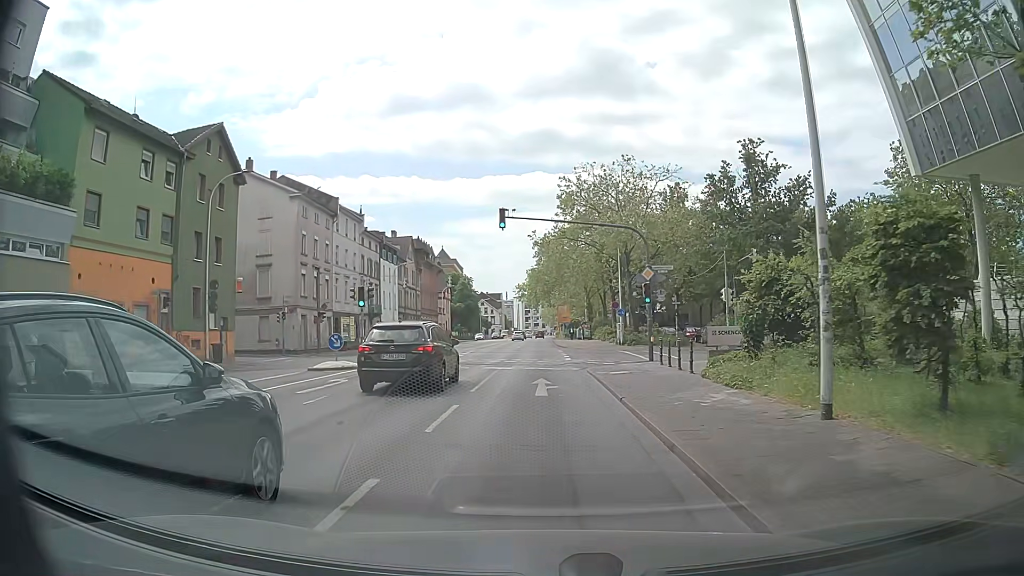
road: primary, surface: asphalt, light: Day
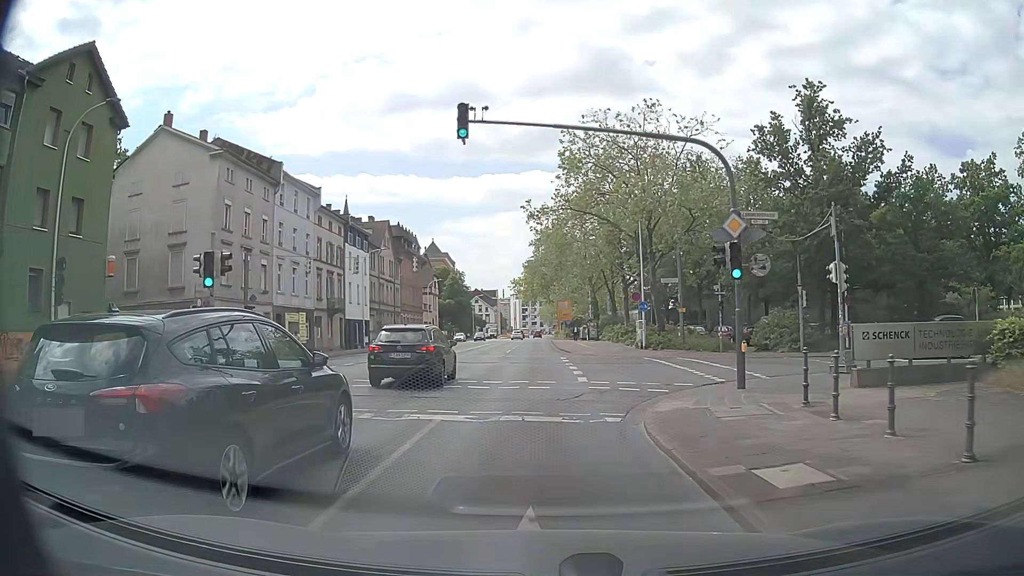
(0.0, +13.4) m; 0°
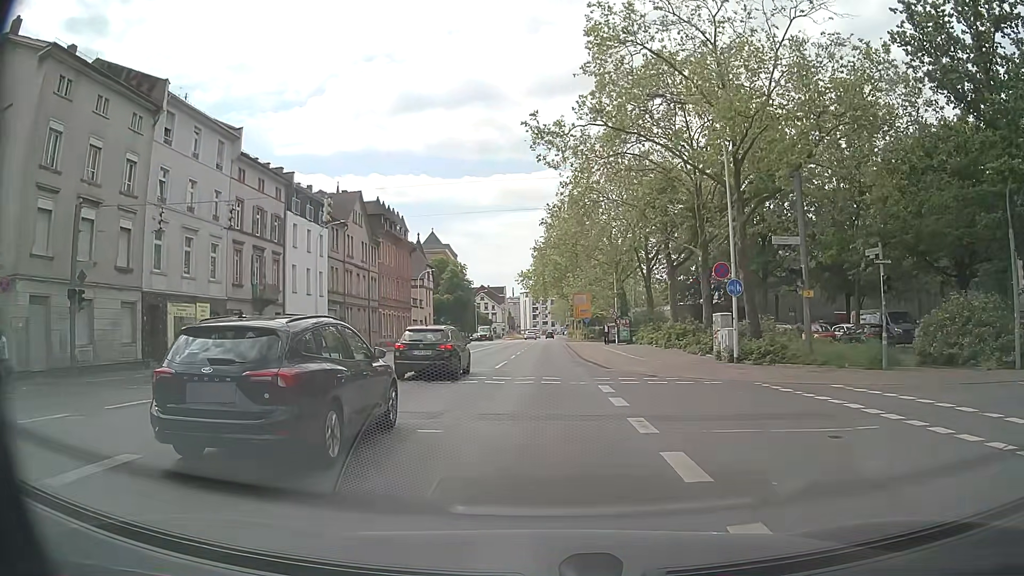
(-0.1, +17.9) m; -1°
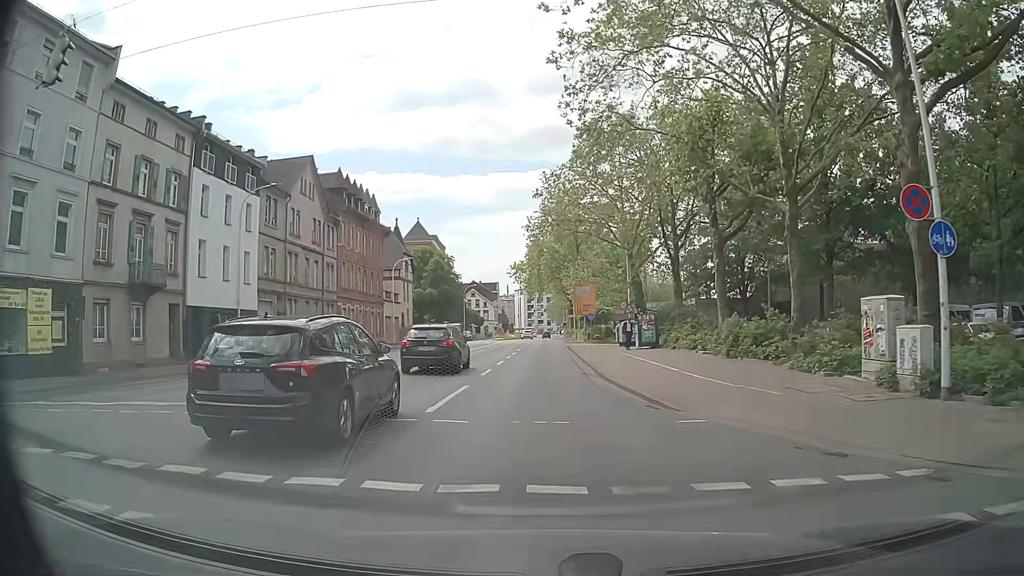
(+0.1, +13.5) m; +1°
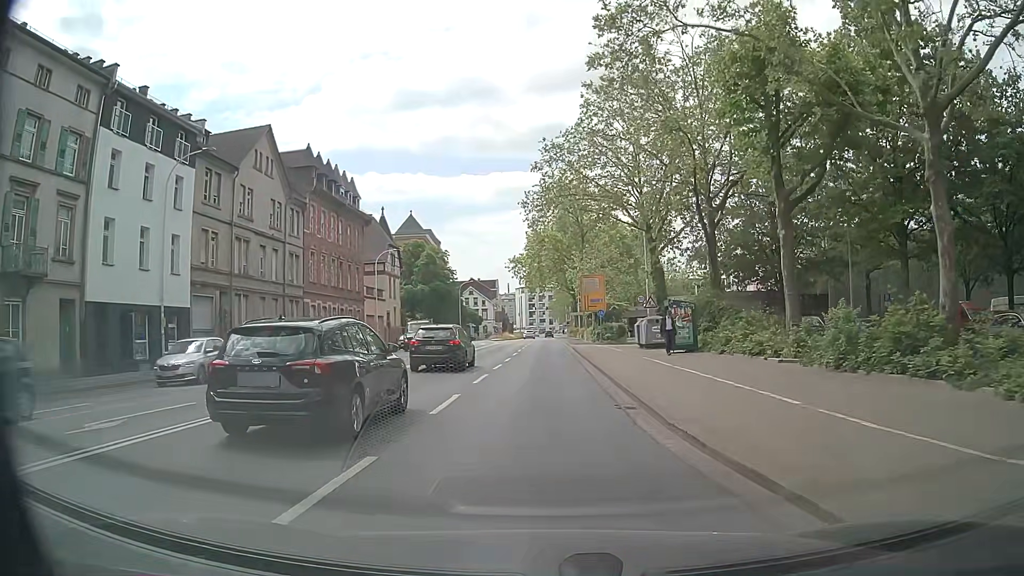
(0.0, +9.0) m; 0°
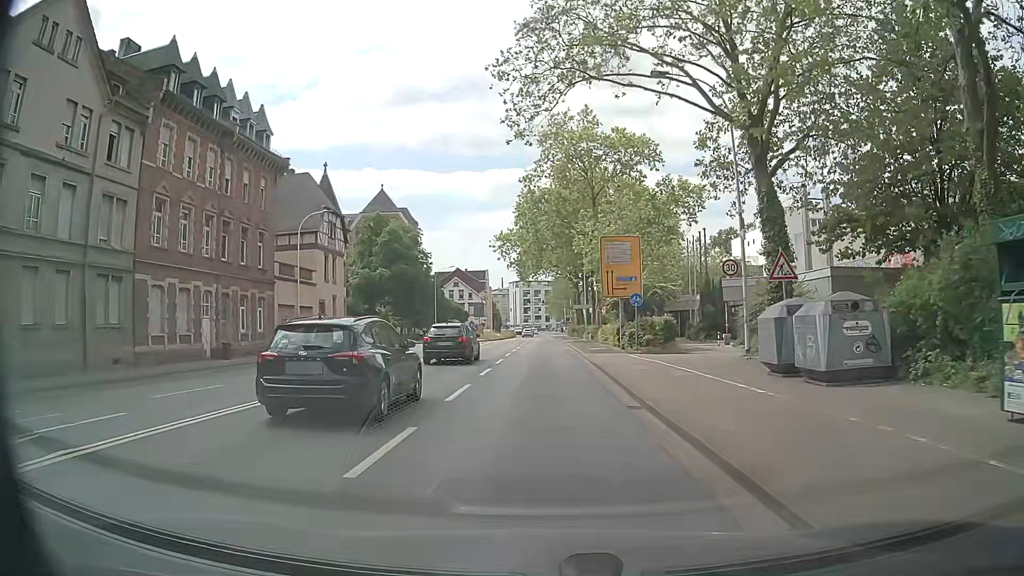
(-0.1, +22.5) m; 0°
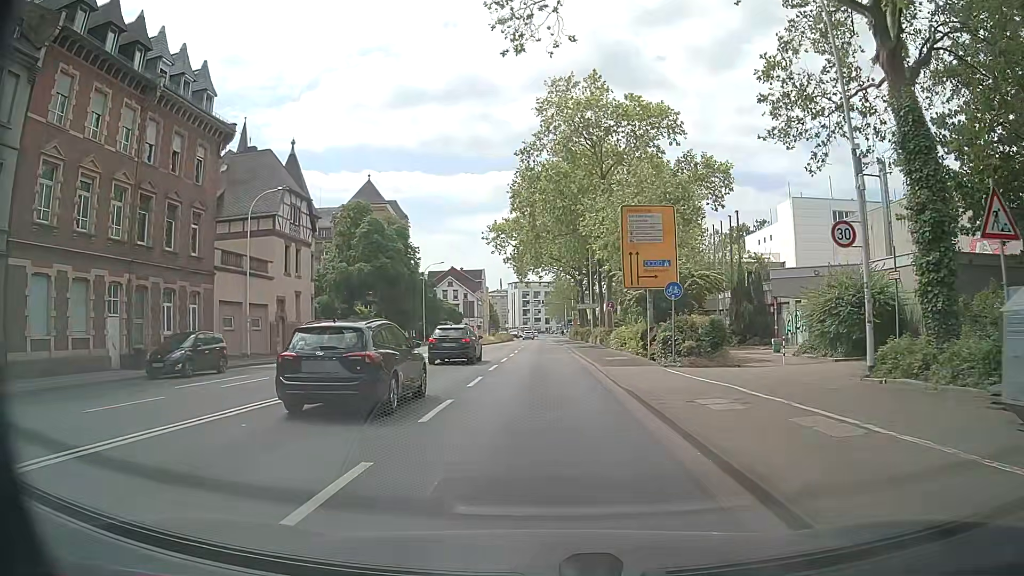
(0.0, +9.1) m; 0°
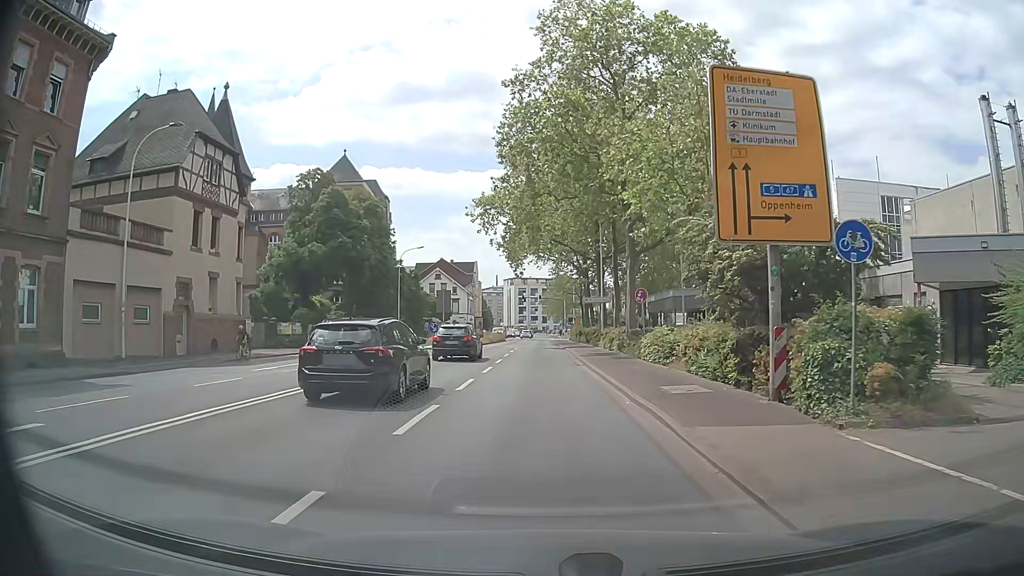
(0.0, +13.5) m; 0°
(0, +10) (0, +20) (0, +30) (0, +40) (0, +50) (0, +60) (0, +70) (0, +80) (0, +90) (0, +100) m
